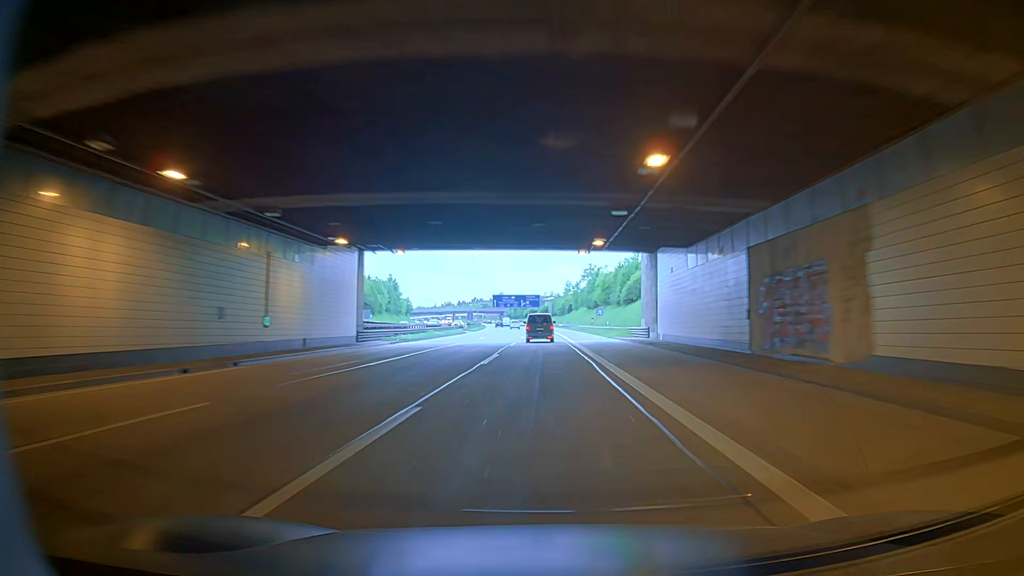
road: motorway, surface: asphalt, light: Day
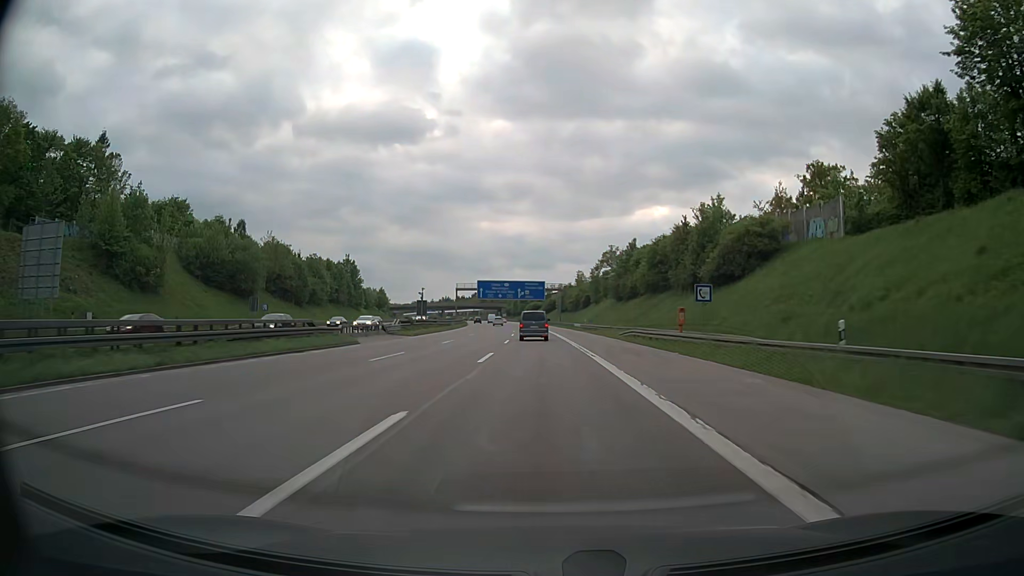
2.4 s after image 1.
(+0.2, +56.7) m; +1°
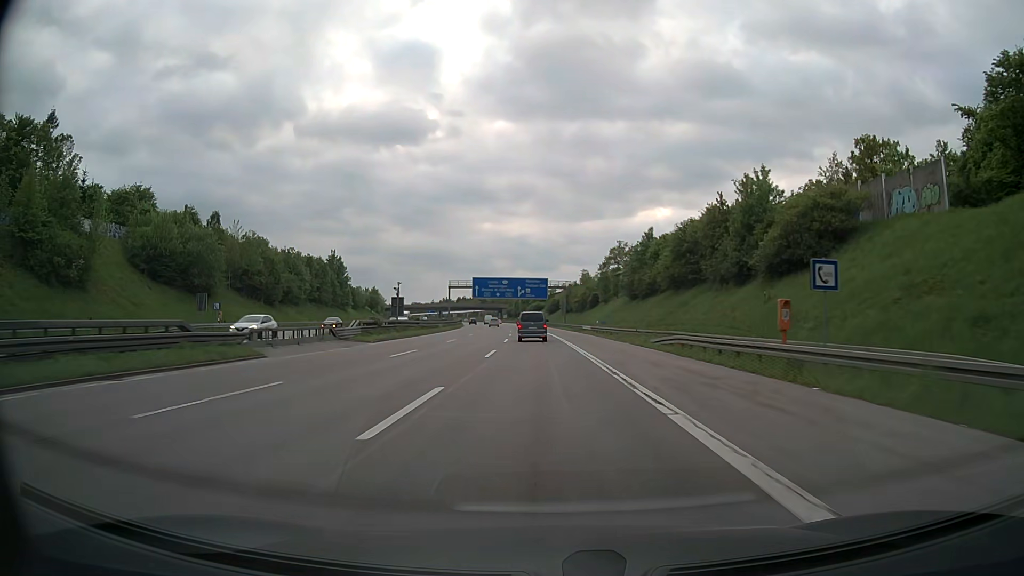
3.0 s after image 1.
(-0.1, +14.2) m; -1°
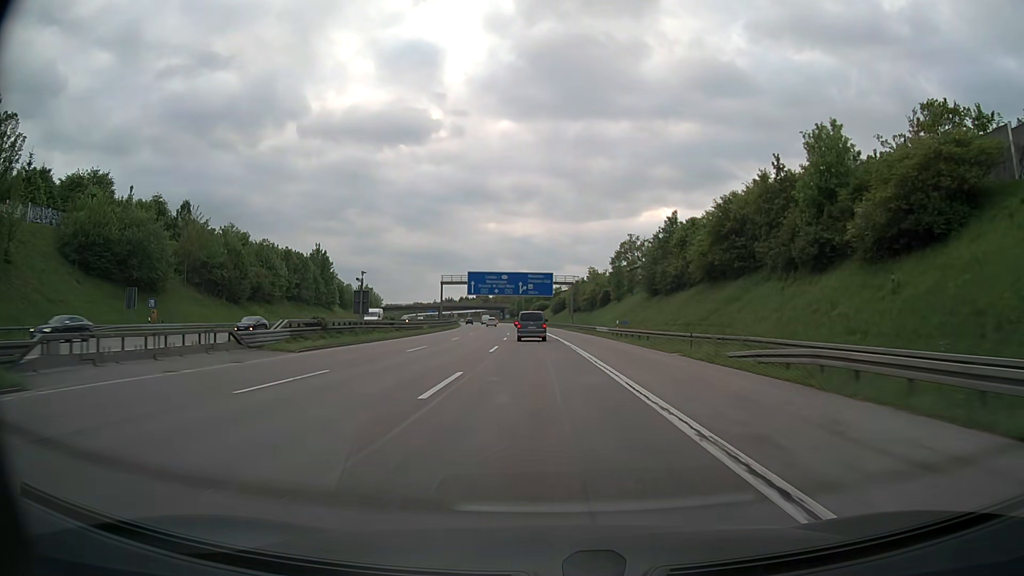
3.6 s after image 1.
(-0.1, +14.2) m; -1°
(0, +10) (0, +20) (0, +30) (0, +40) (-1, +50) (-1, +60) (-2, +70) (-2, +80) (-3, +90) (-4, +100) m
